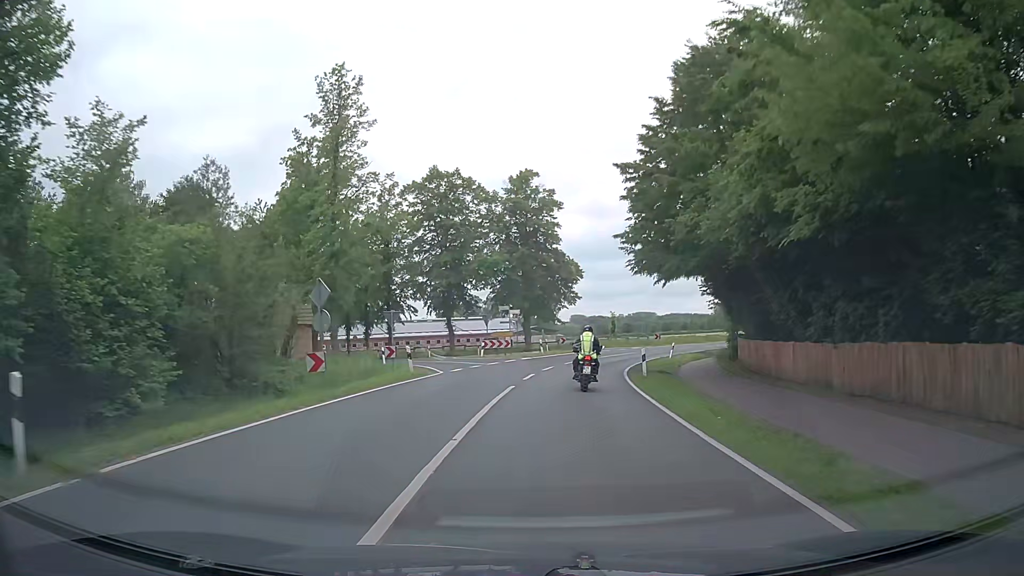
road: secondary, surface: asphalt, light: Day
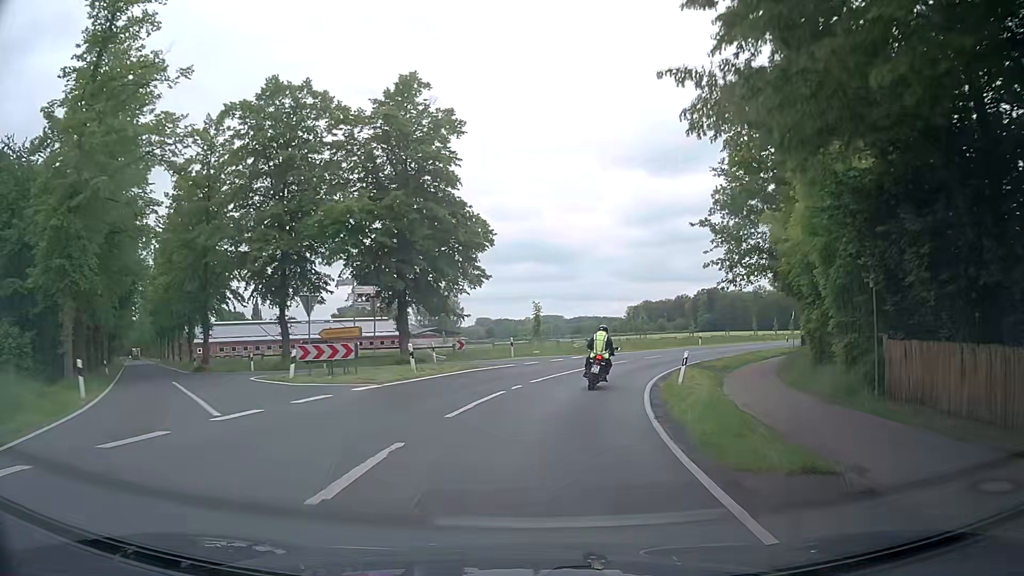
(+1.5, +22.5) m; +8°
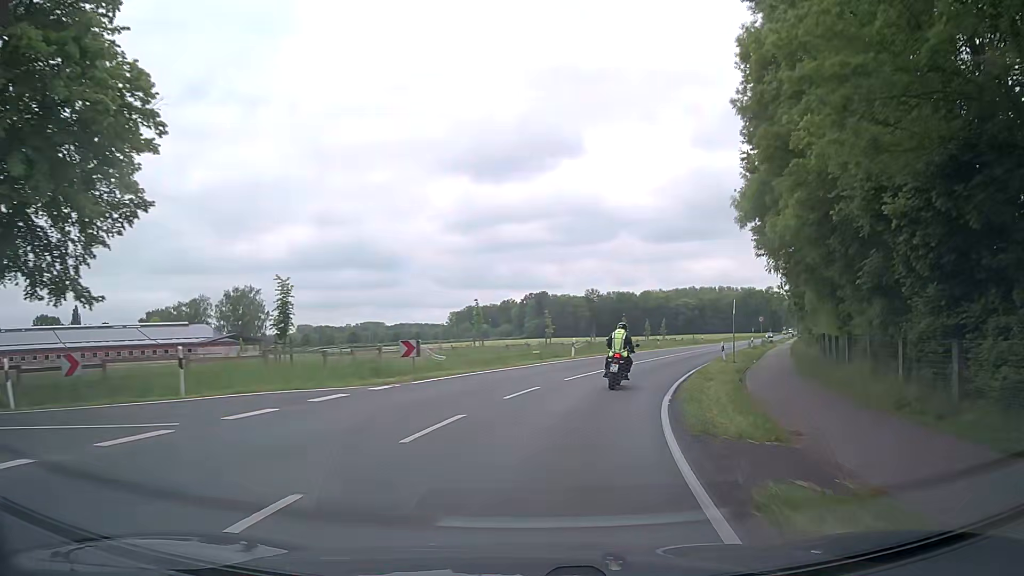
(+2.7, +22.3) m; +15°
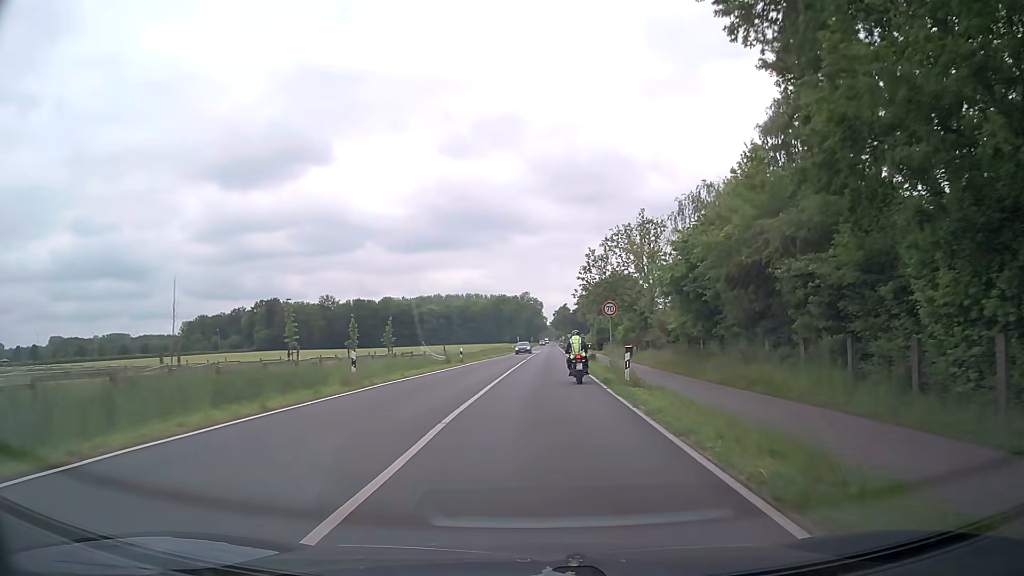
(+8.2, +36.4) m; +22°
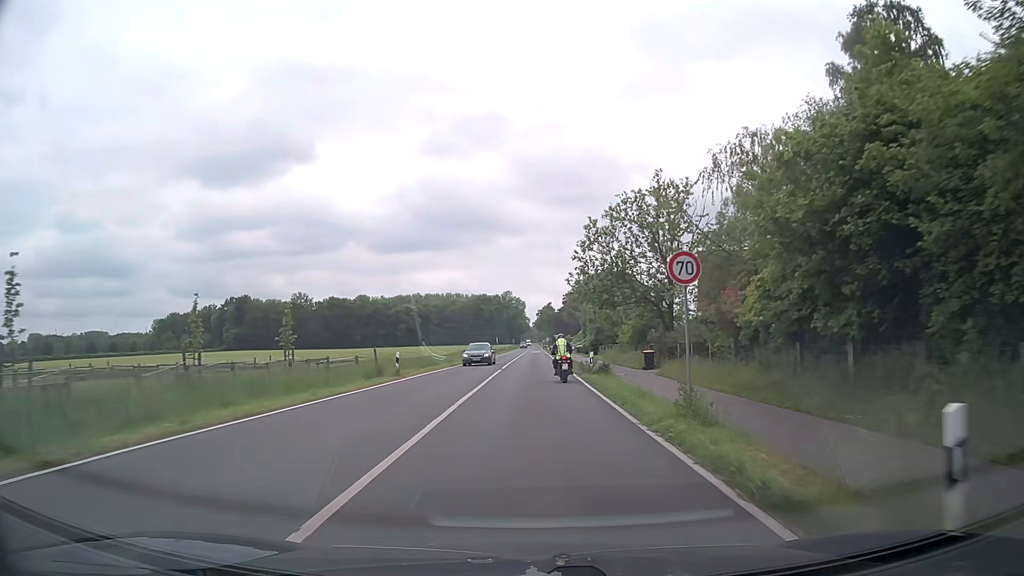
(+0.2, +16.6) m; +1°
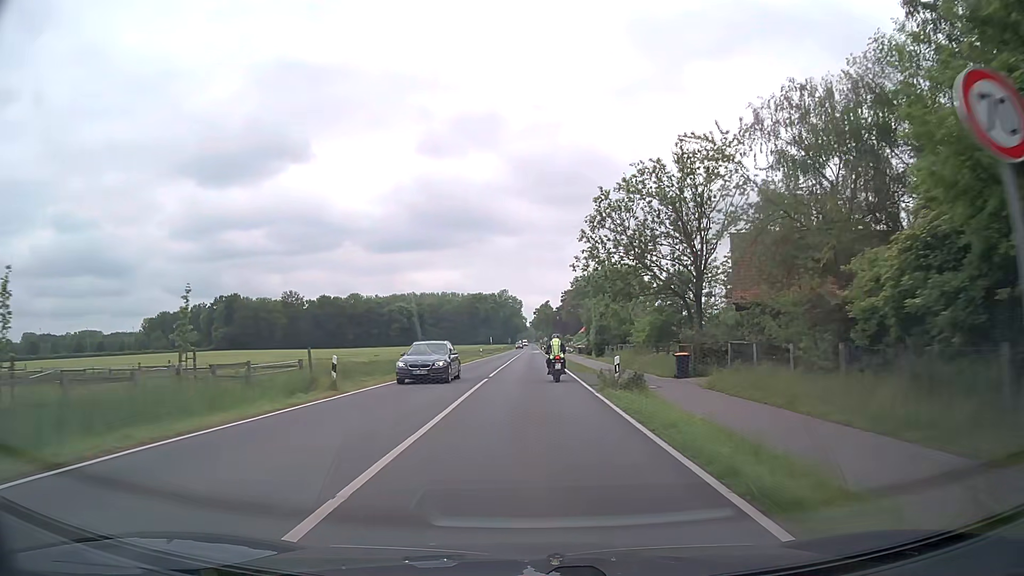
(0.0, +9.1) m; 0°
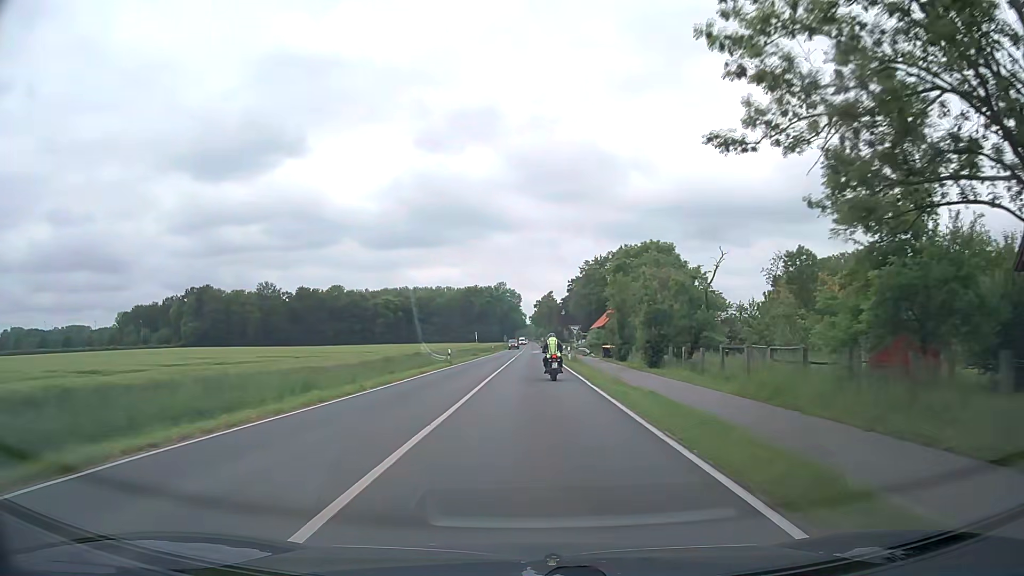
(+0.1, +29.9) m; 0°
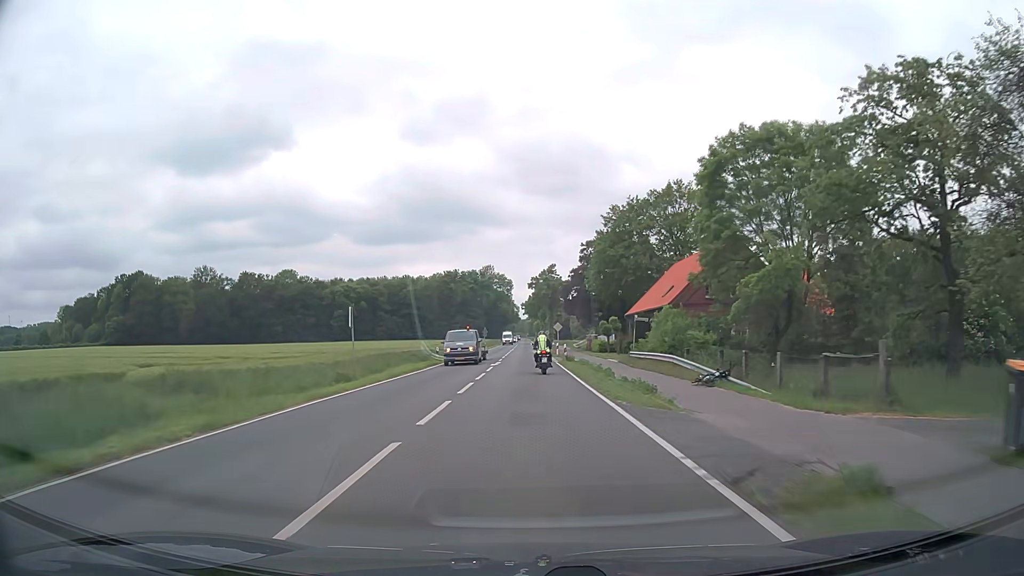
(+0.3, +52.5) m; 0°
(0, +10) (0, +20) (0, +30) (0, +40) (0, +50) (0, +60) (0, +70) (0, +80) (0, +90) (0, +100) m
